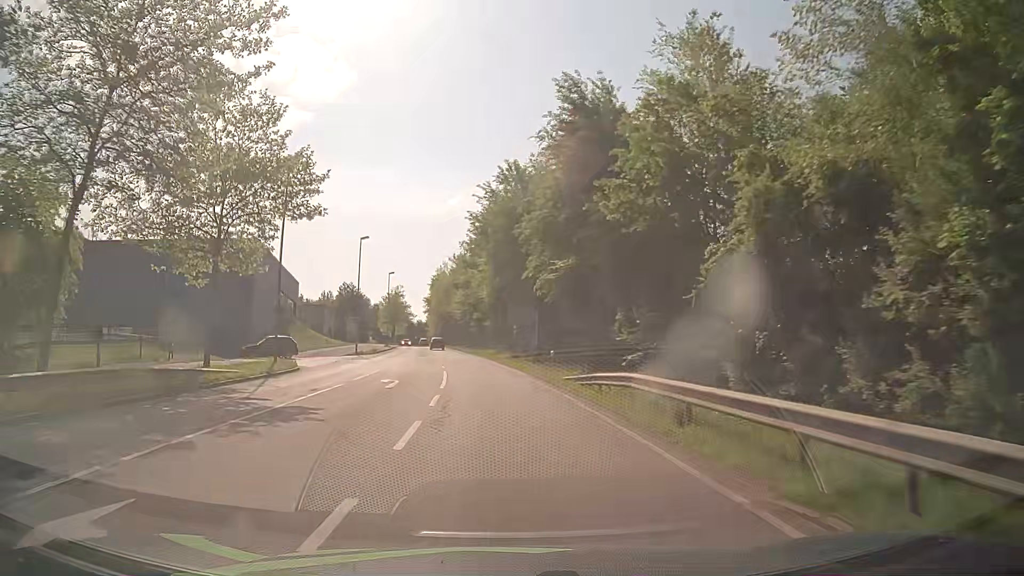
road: secondary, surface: asphalt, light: Day
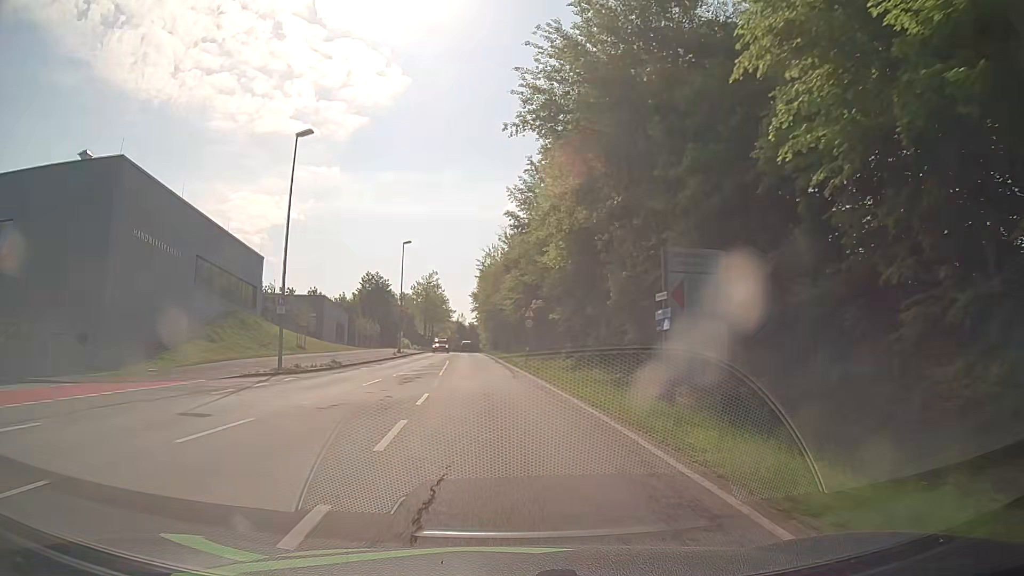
(-1.3, +32.0) m; -5°
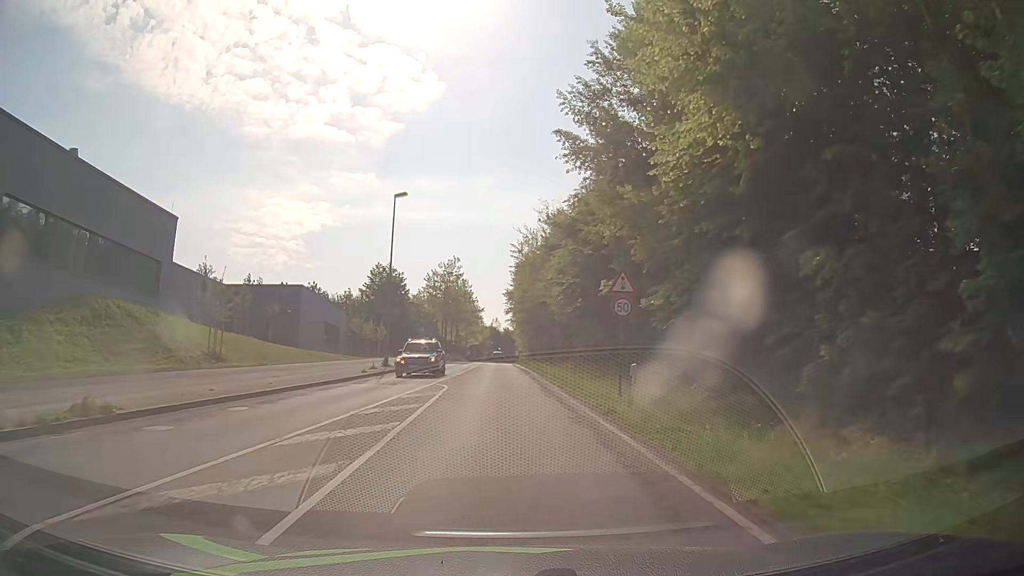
(-0.6, +22.7) m; -4°
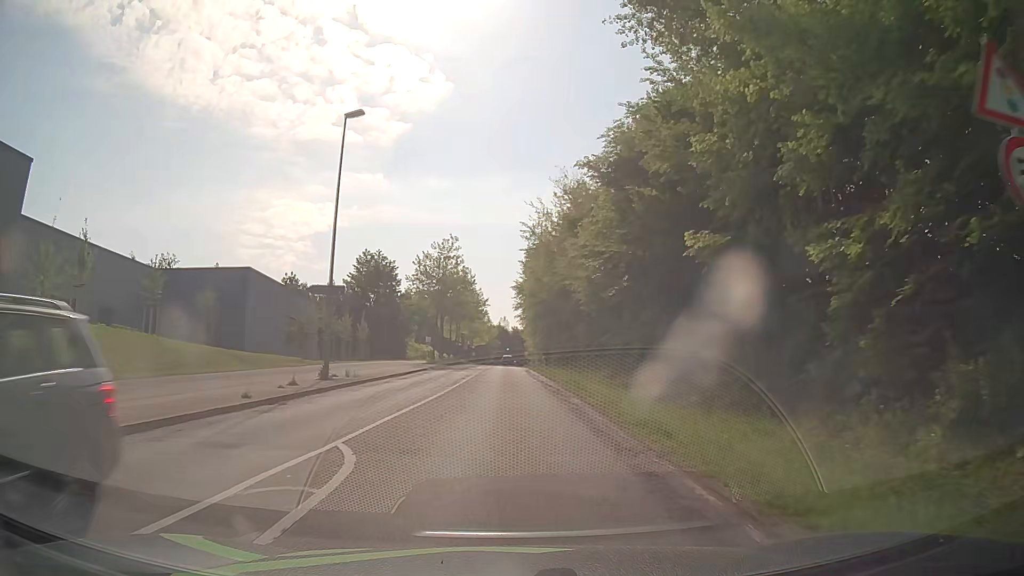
(+0.1, +14.9) m; 0°
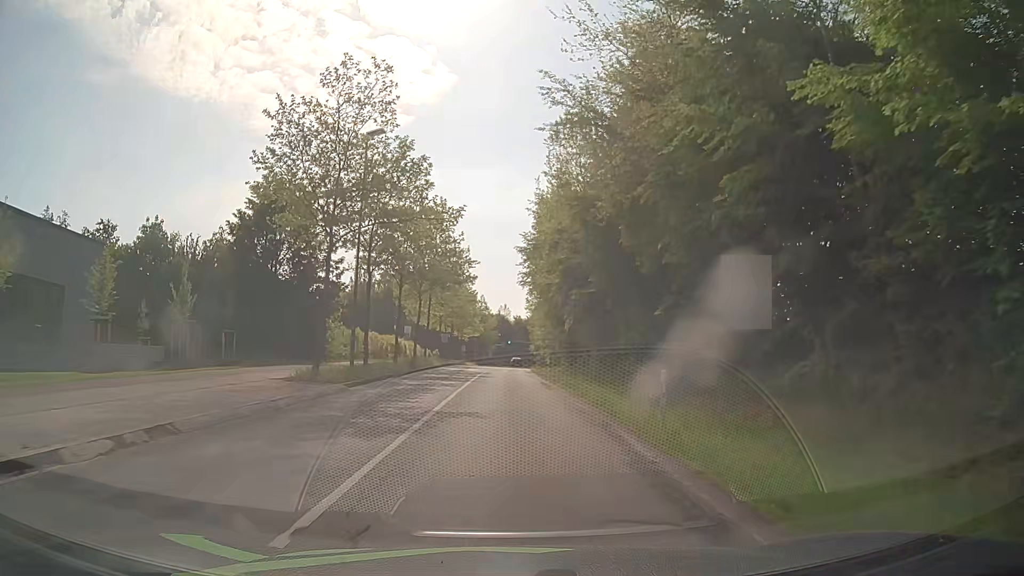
(-0.1, +37.5) m; 0°
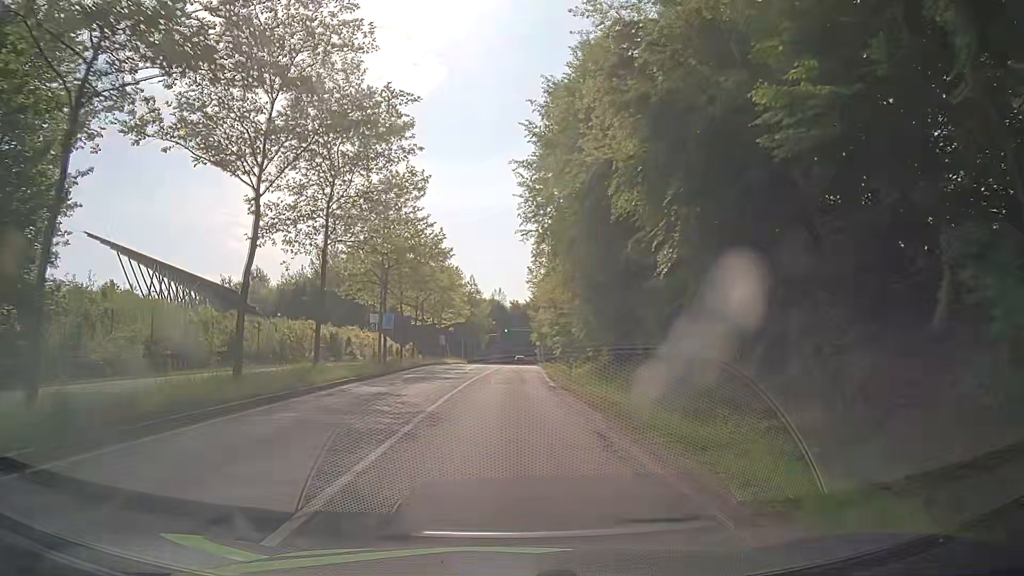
(0.0, +30.6) m; 0°
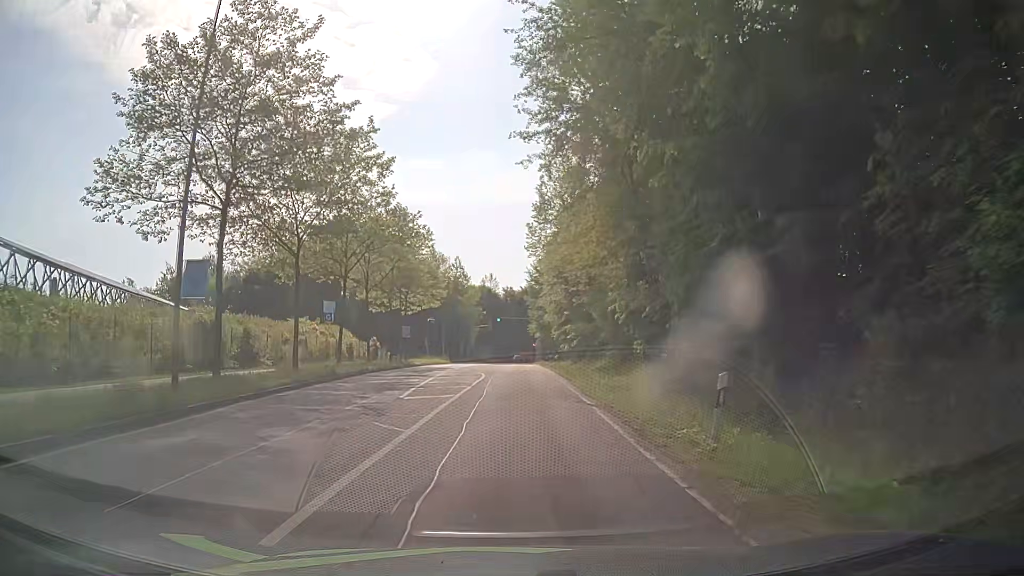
(-0.1, +23.1) m; 0°
